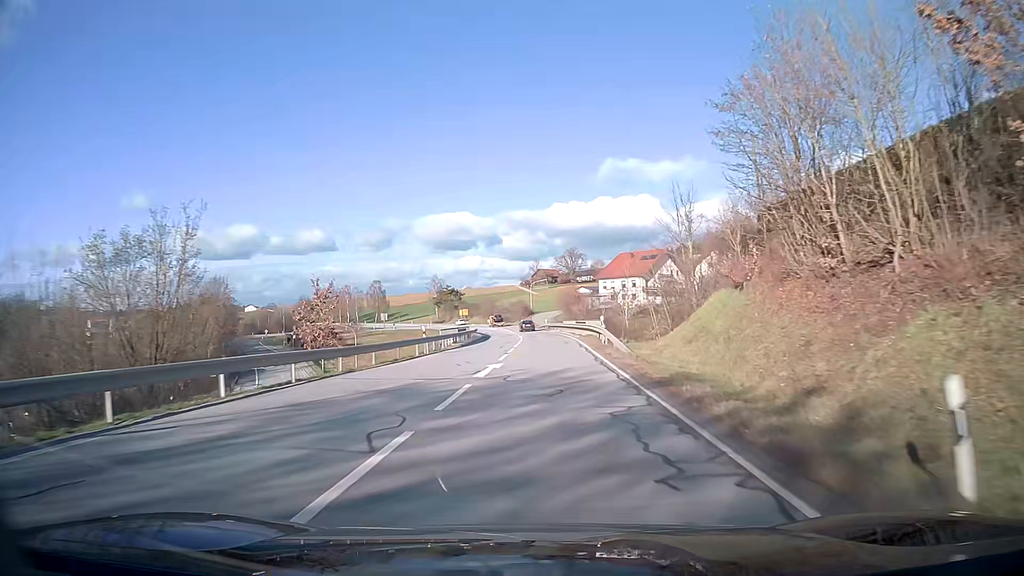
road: secondary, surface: asphalt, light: Day
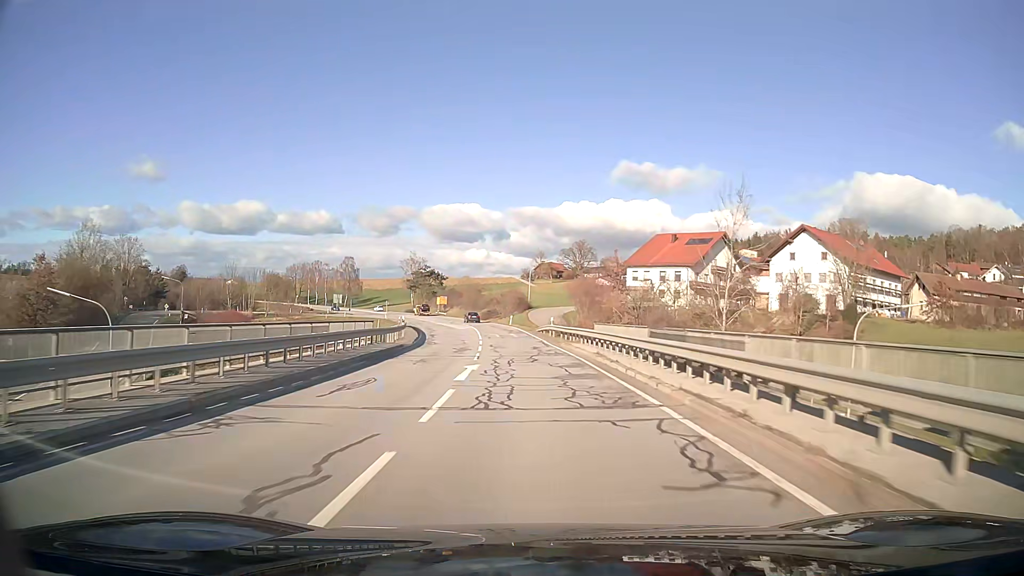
(+0.2, +44.3) m; -1°
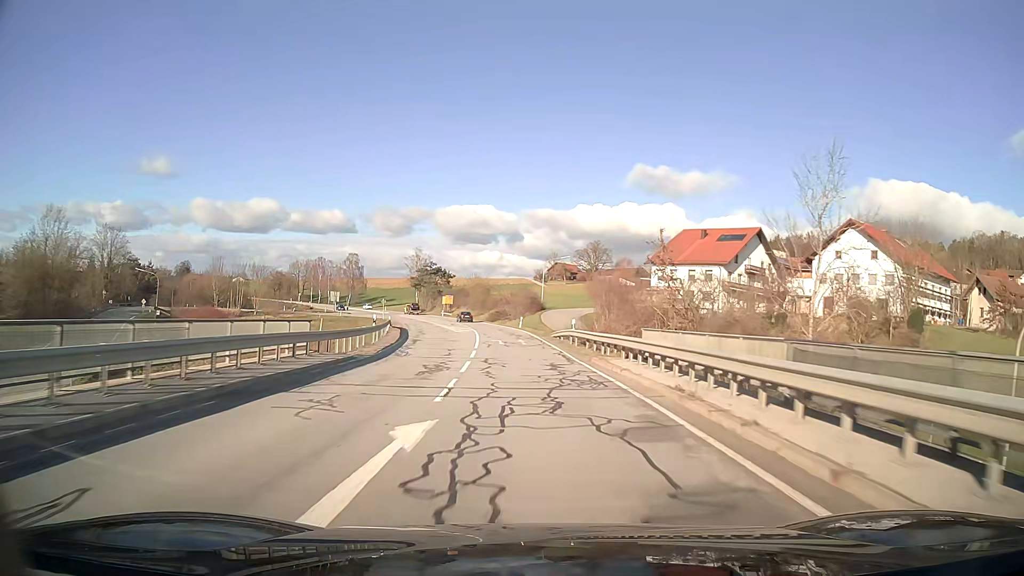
(-0.1, +11.1) m; -1°
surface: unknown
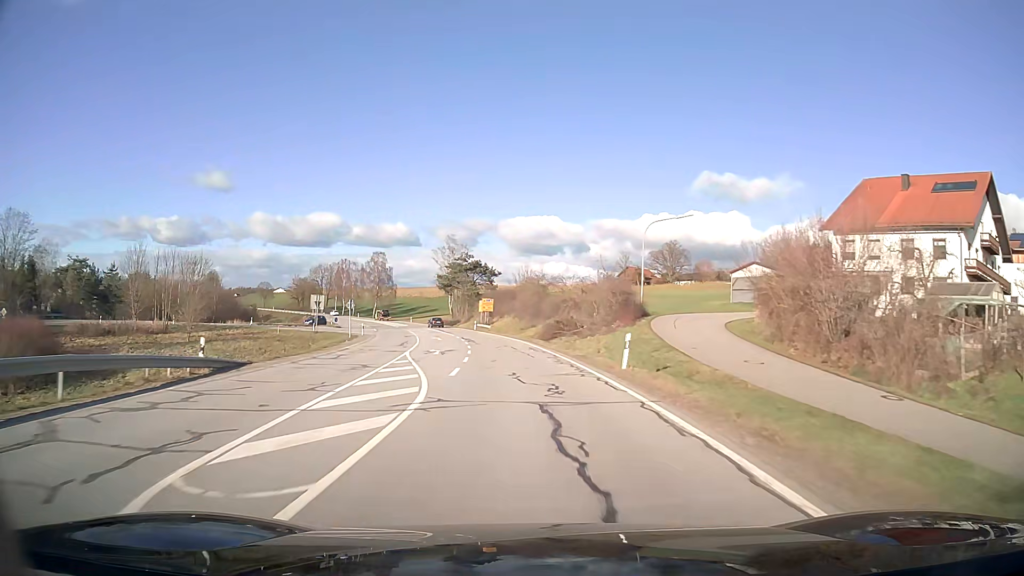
(-2.0, +44.3) m; -6°
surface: asphalt
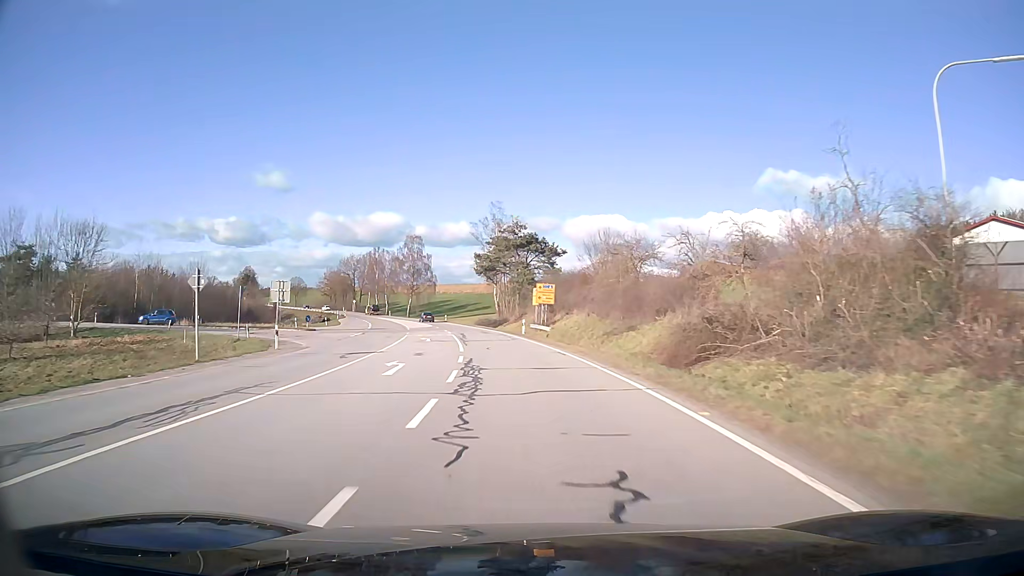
(-1.5, +33.2) m; -5°
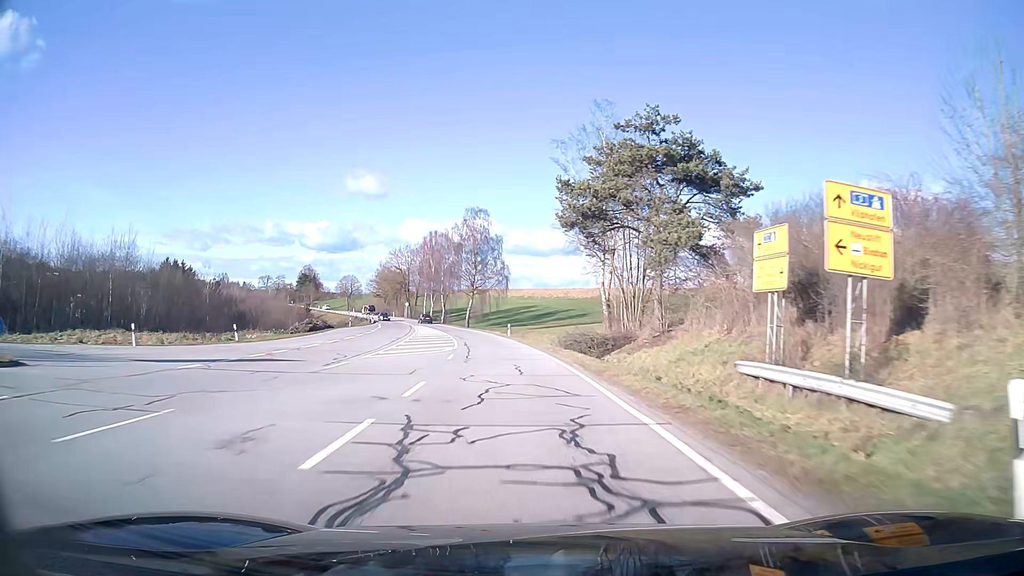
(-3.0, +44.2) m; -8°
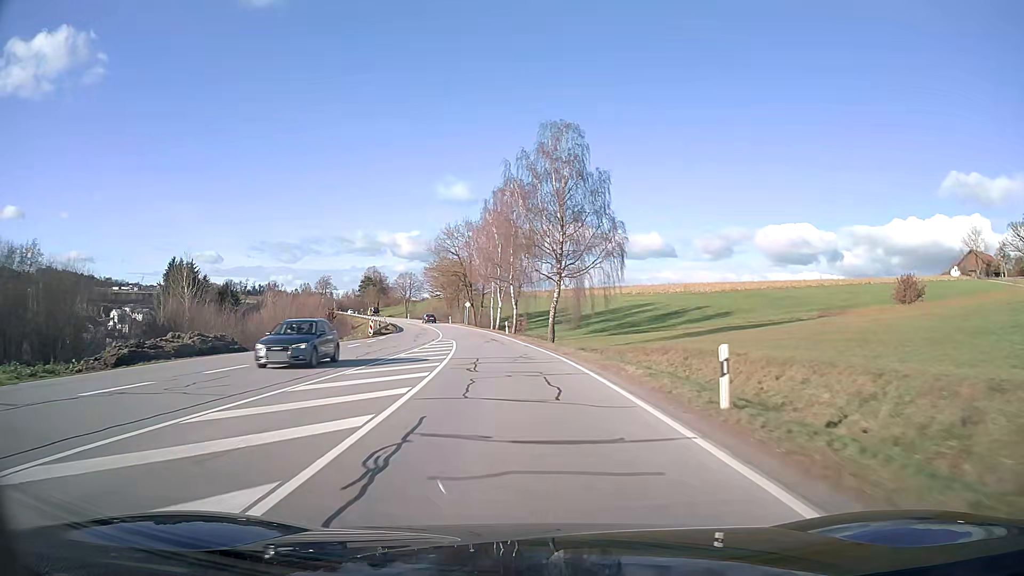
(-3.1, +44.2) m; -8°
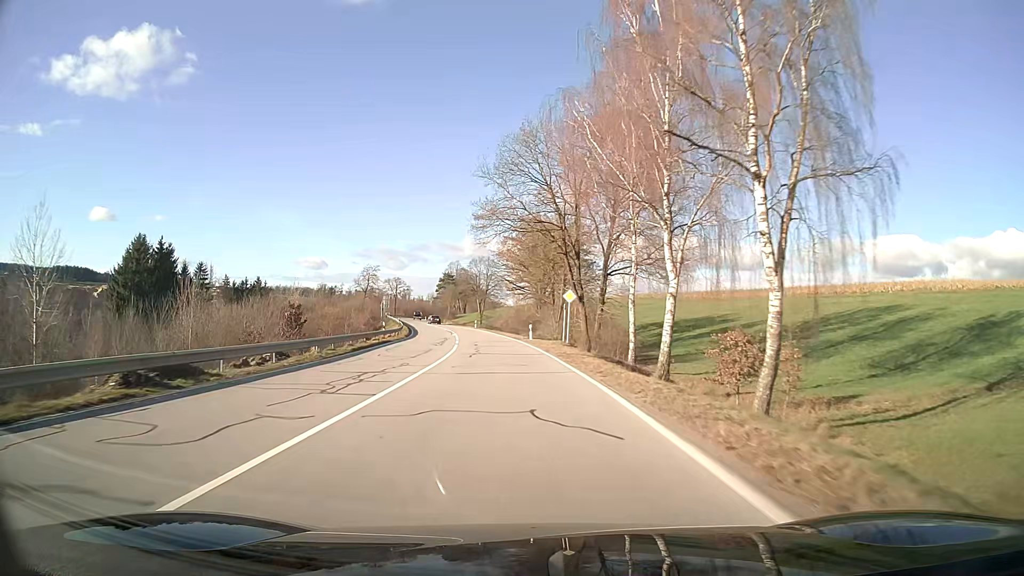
(-4.6, +55.1) m; -9°
